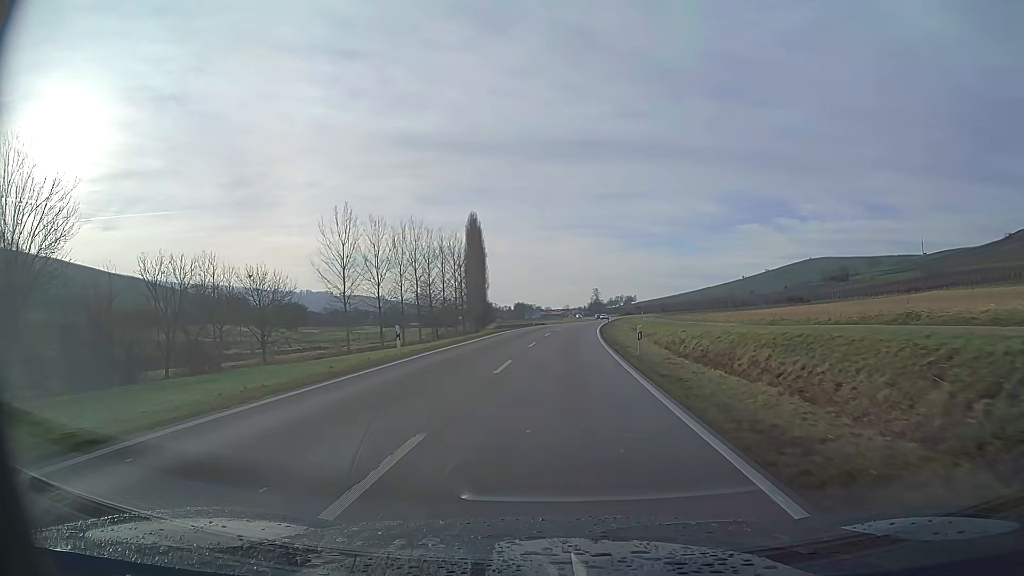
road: primary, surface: asphalt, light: Day
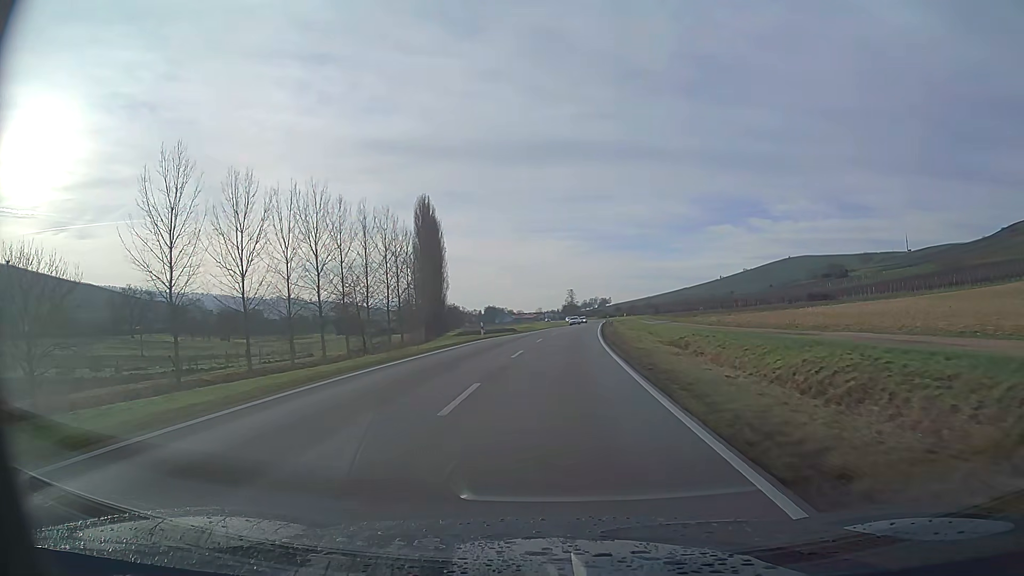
(+0.6, +30.7) m; +3°
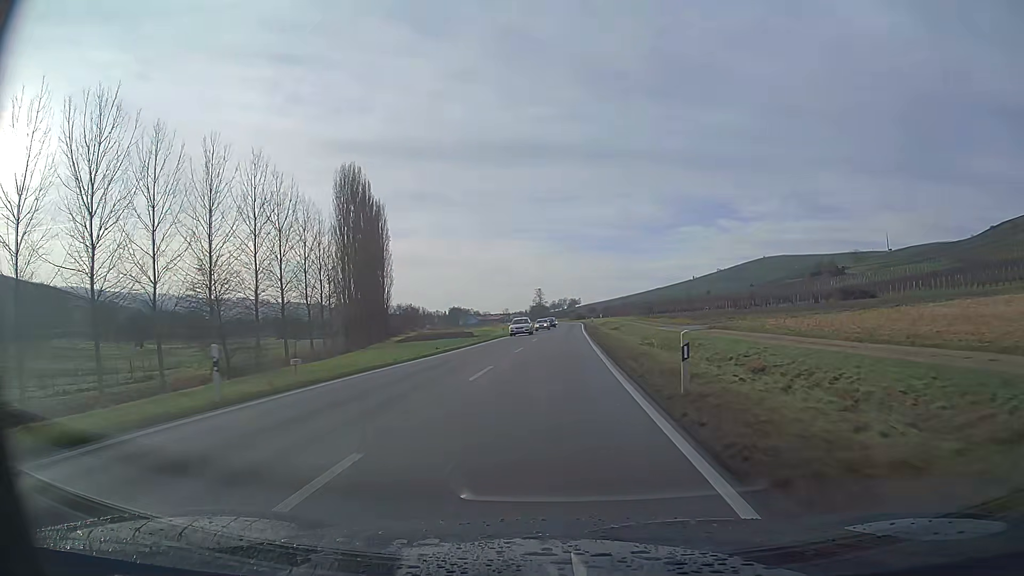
(+0.7, +30.6) m; +2°
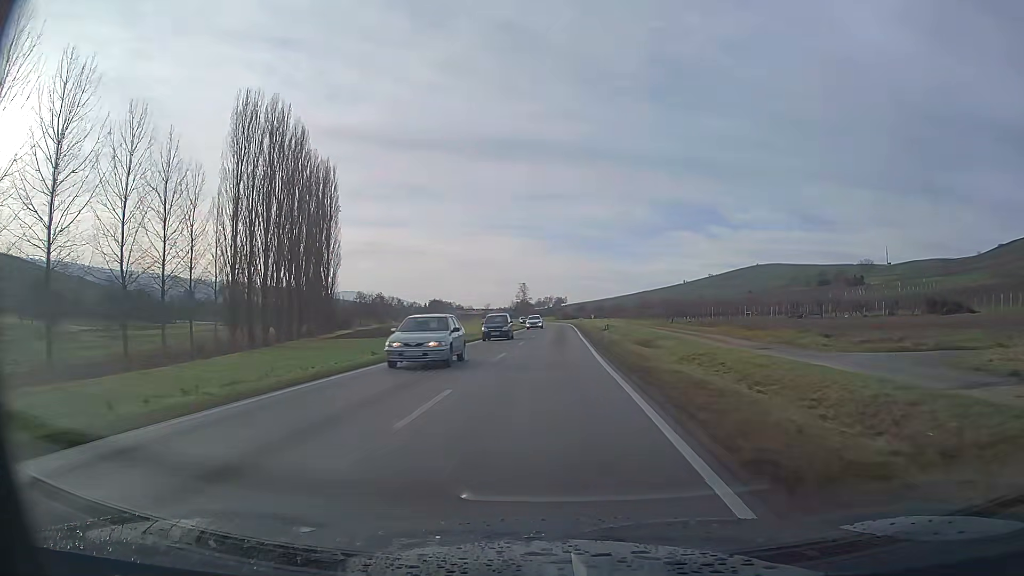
(+0.3, +30.7) m; +1°
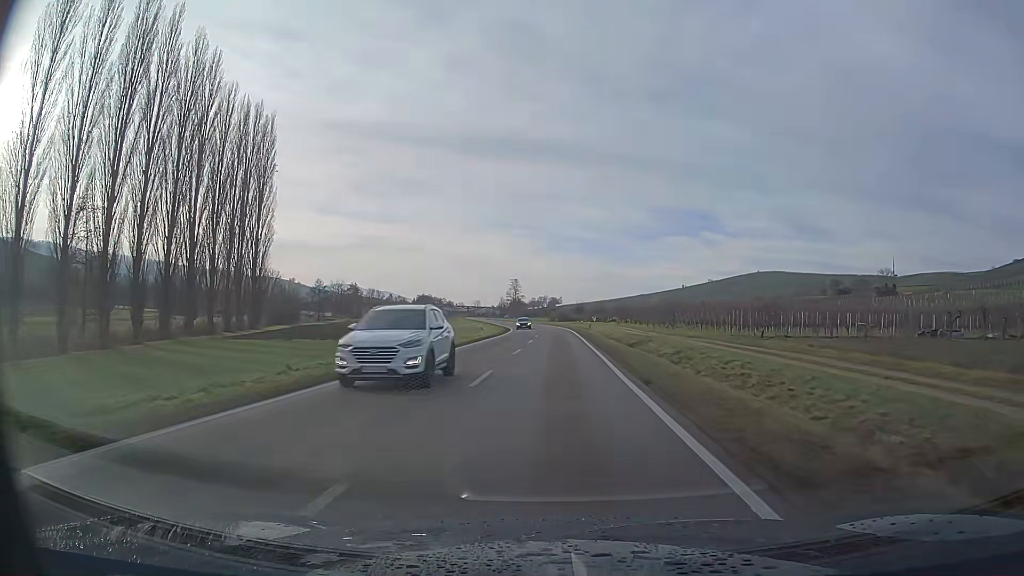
(+0.1, +30.7) m; +1°
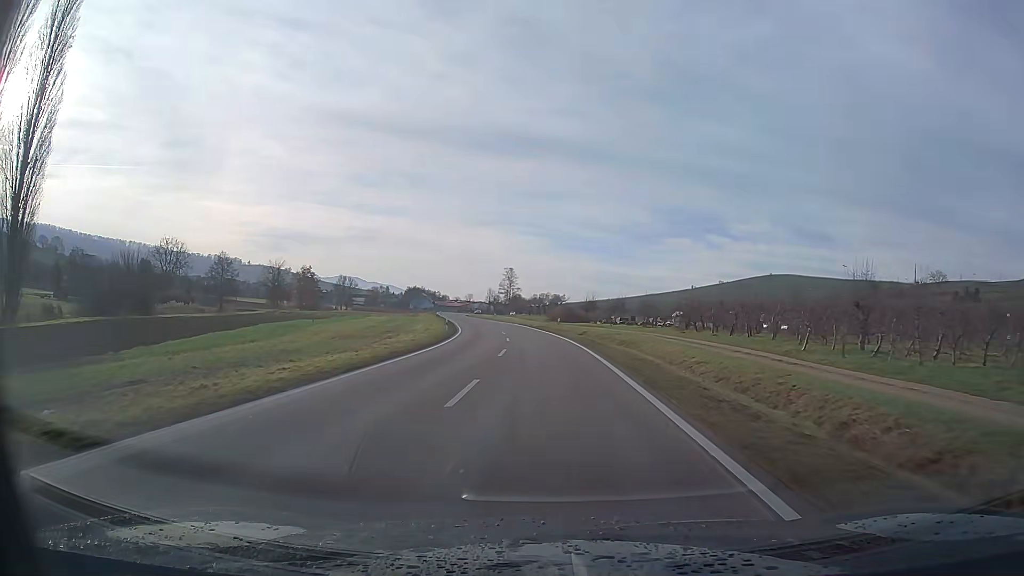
(0.0, +51.3) m; -1°
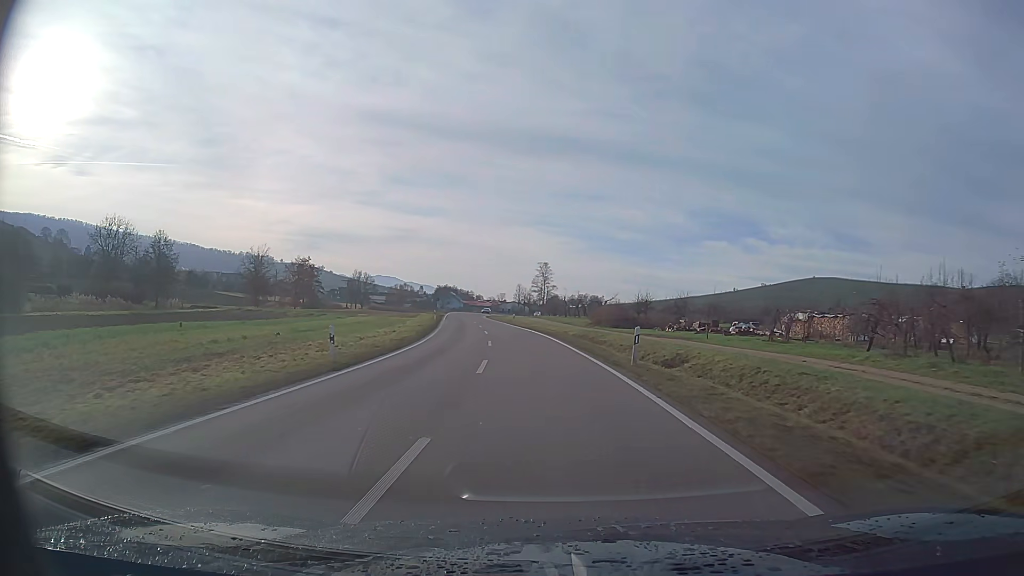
(-0.8, +30.8) m; -3°
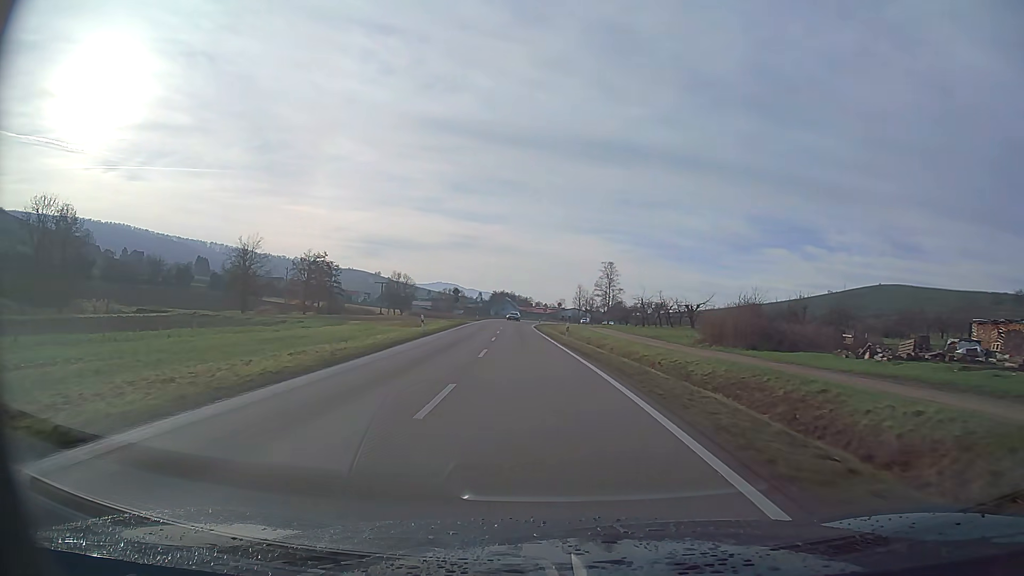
(-1.3, +30.8) m; -5°
(0, +10) (-1, +20) (-1, +30) (-2, +40) (-2, +50) (-2, +60) (-3, +70) (-3, +80) (-3, +90) (-2, +100) m
